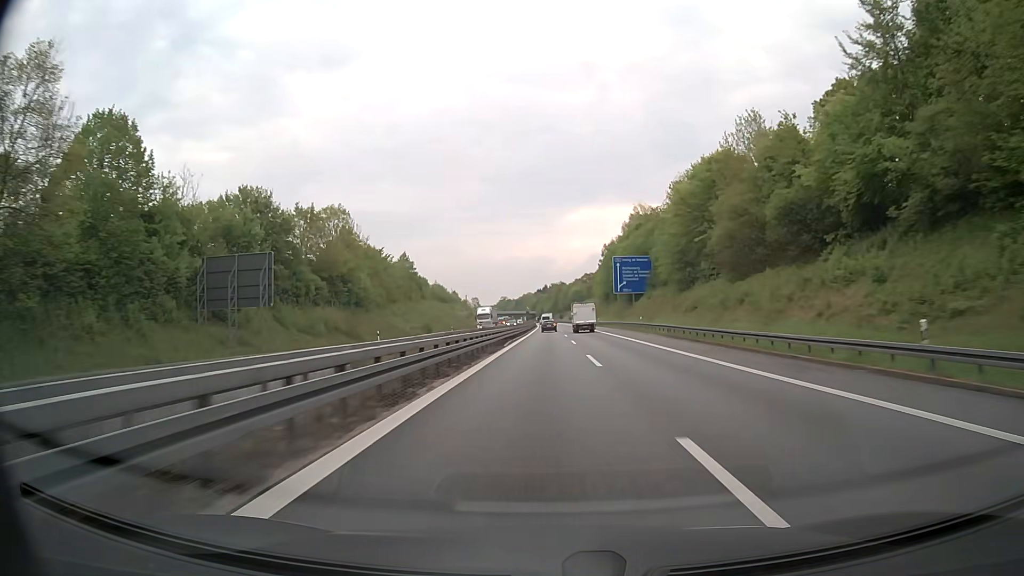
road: motorway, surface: asphalt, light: Day
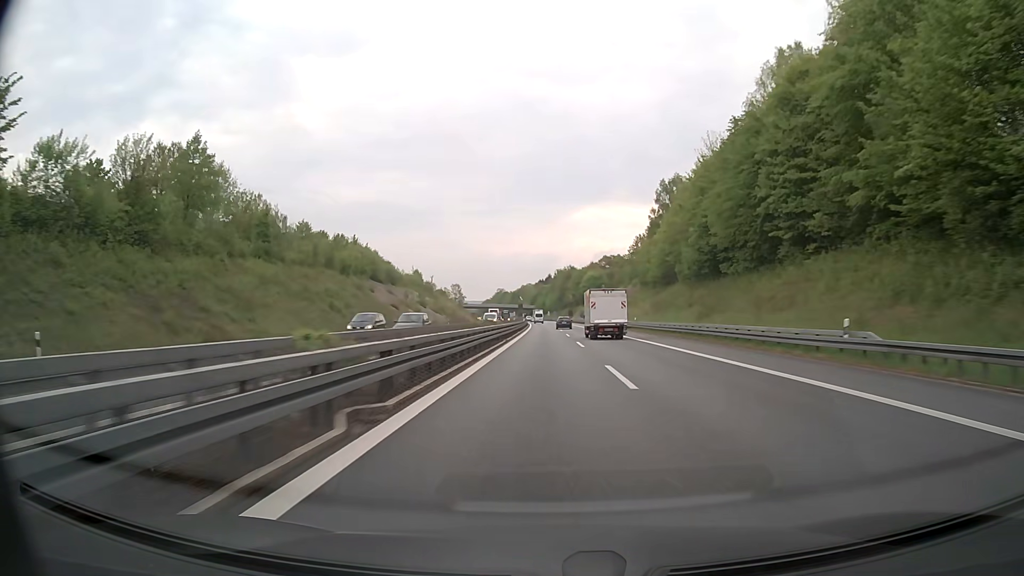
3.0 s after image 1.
(+0.1, +97.3) m; 0°
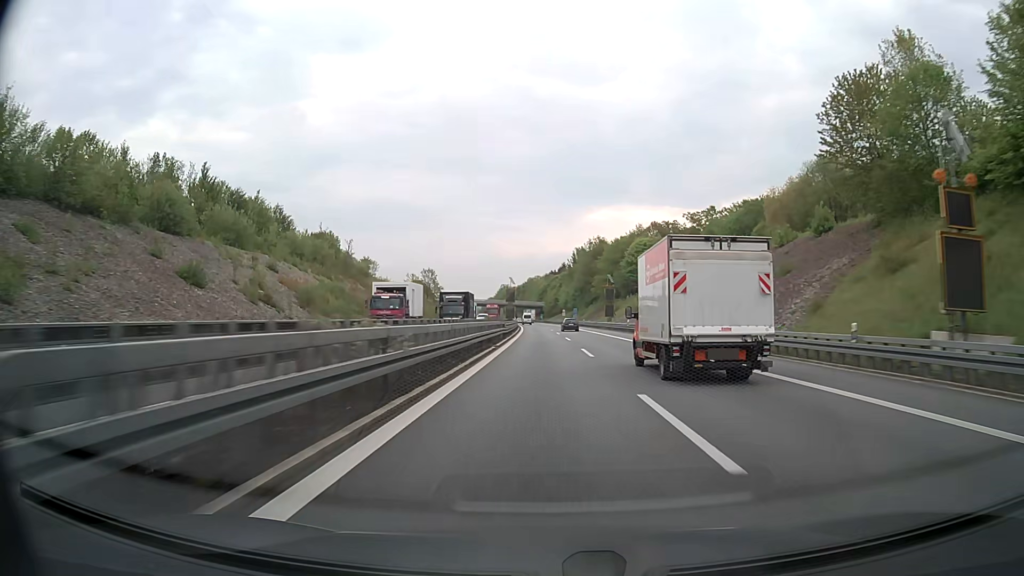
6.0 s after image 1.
(-0.8, +97.0) m; -1°
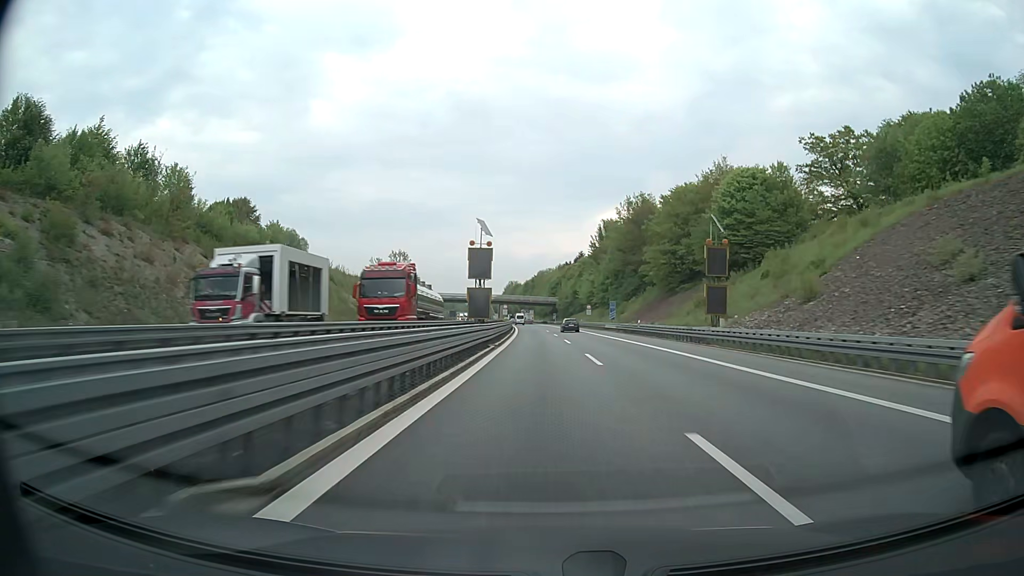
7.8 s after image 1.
(-0.2, +58.3) m; -1°
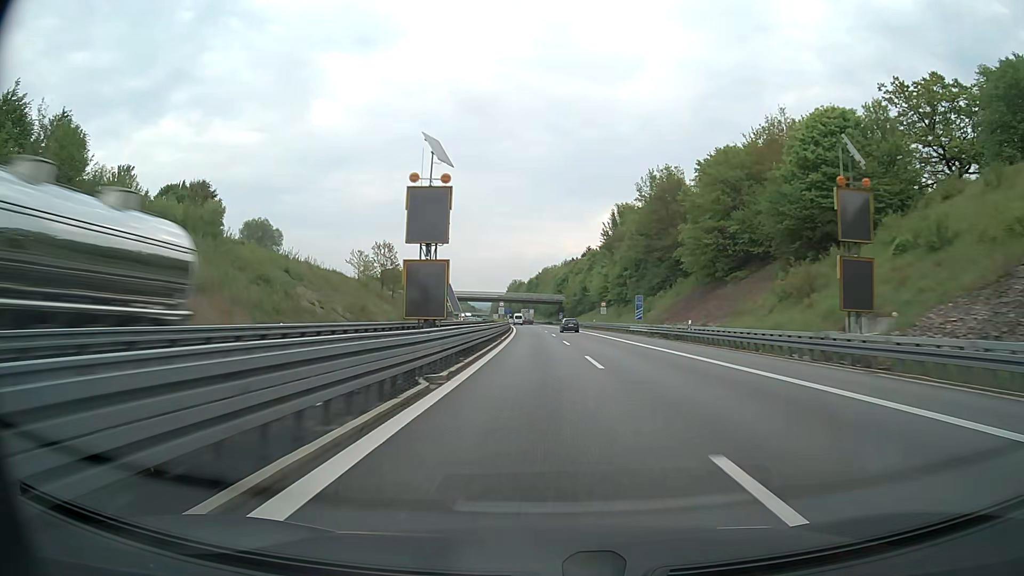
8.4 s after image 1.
(-0.1, +19.5) m; -1°
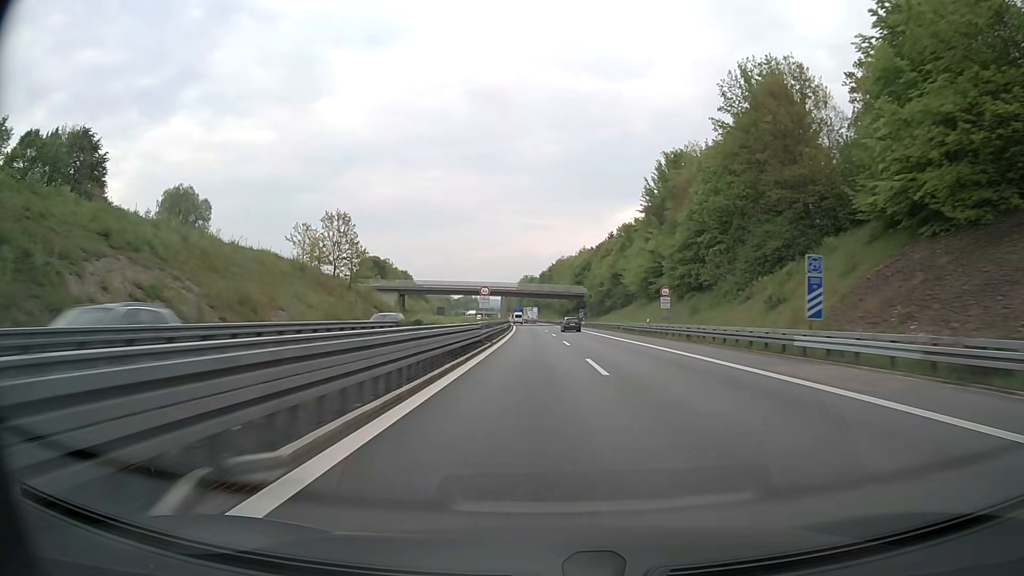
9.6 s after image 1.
(-0.3, +39.0) m; -1°
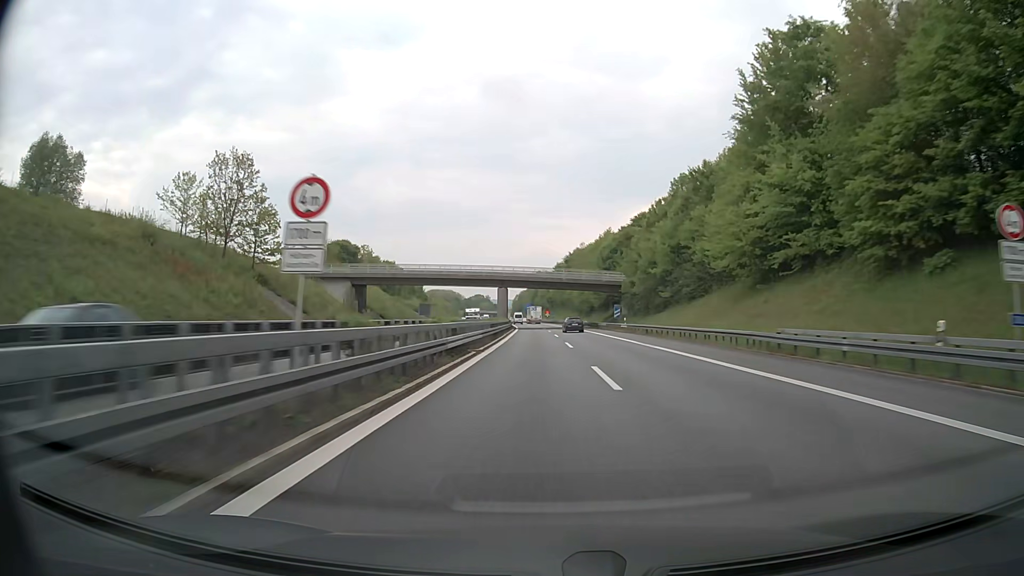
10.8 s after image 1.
(-0.4, +39.1) m; -1°
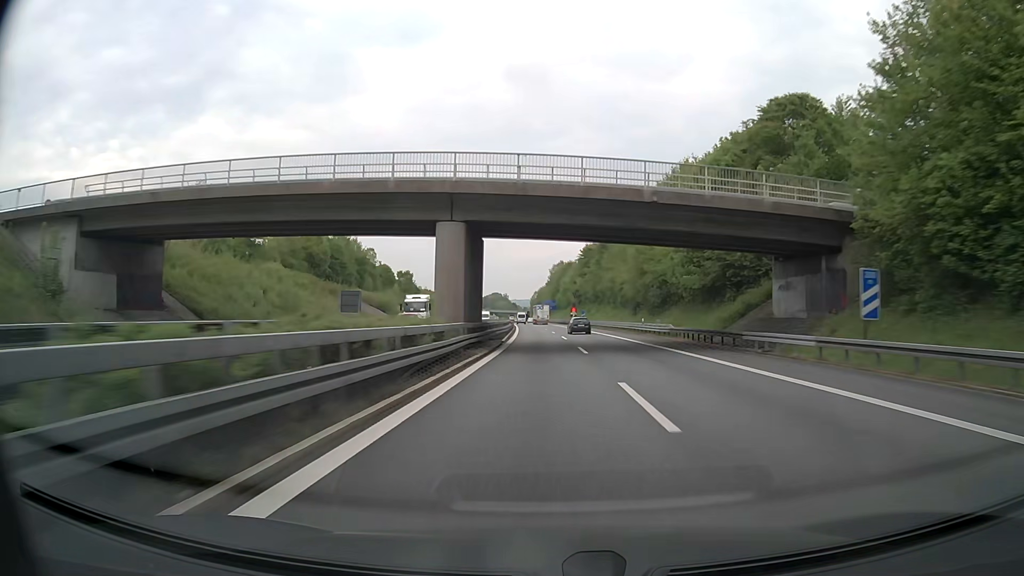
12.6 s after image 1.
(-1.0, +58.8) m; -2°
(0, +10) (0, +20) (0, +30) (0, +40) (0, +50) (-1, +60) (-1, +70) (-1, +80) (-2, +90) (-2, +100) m
